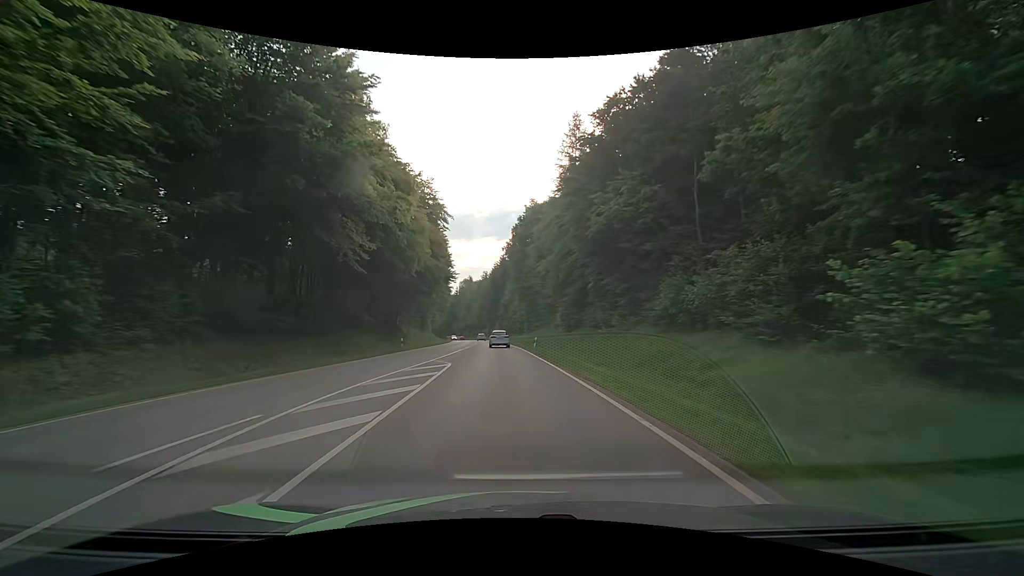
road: secondary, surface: asphalt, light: Day
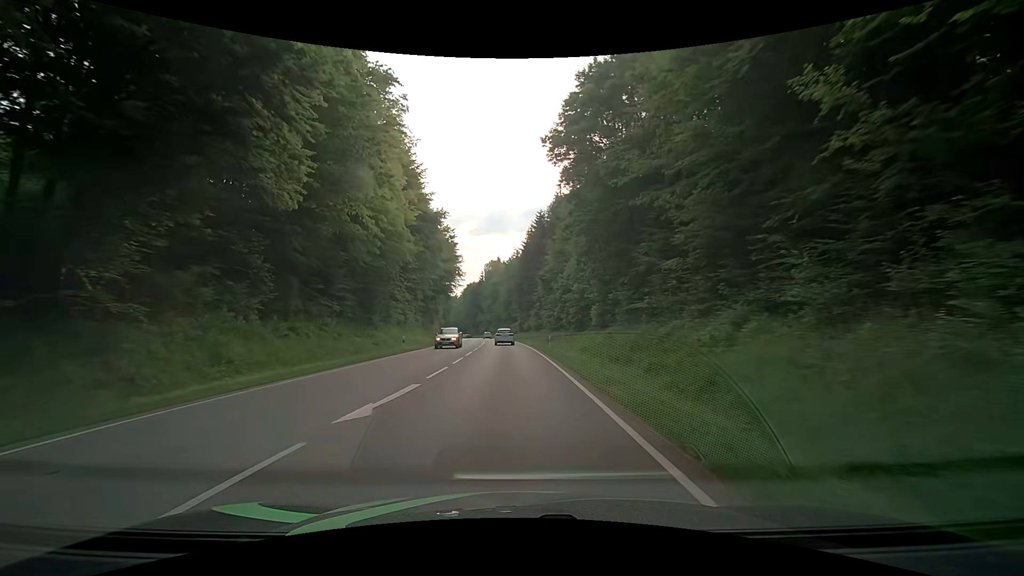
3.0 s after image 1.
(-1.9, +52.1) m; -4°
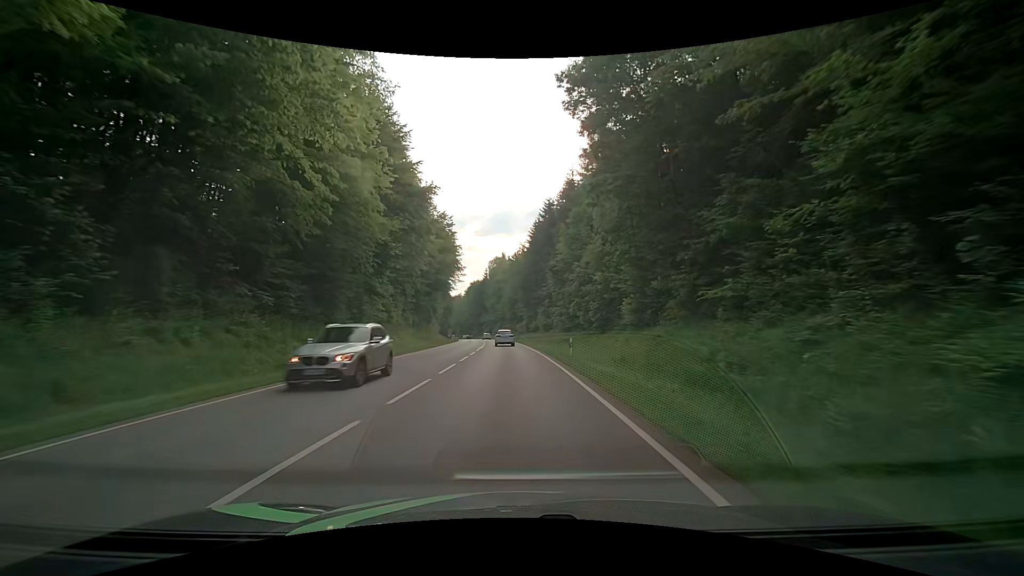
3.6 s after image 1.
(0.0, +10.6) m; -1°
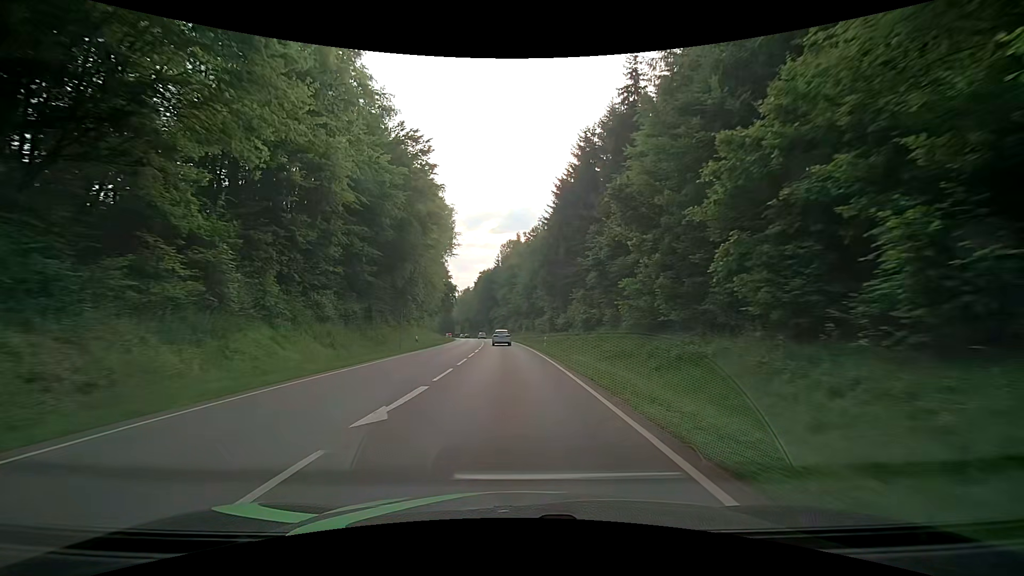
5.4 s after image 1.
(-0.3, +32.0) m; -1°
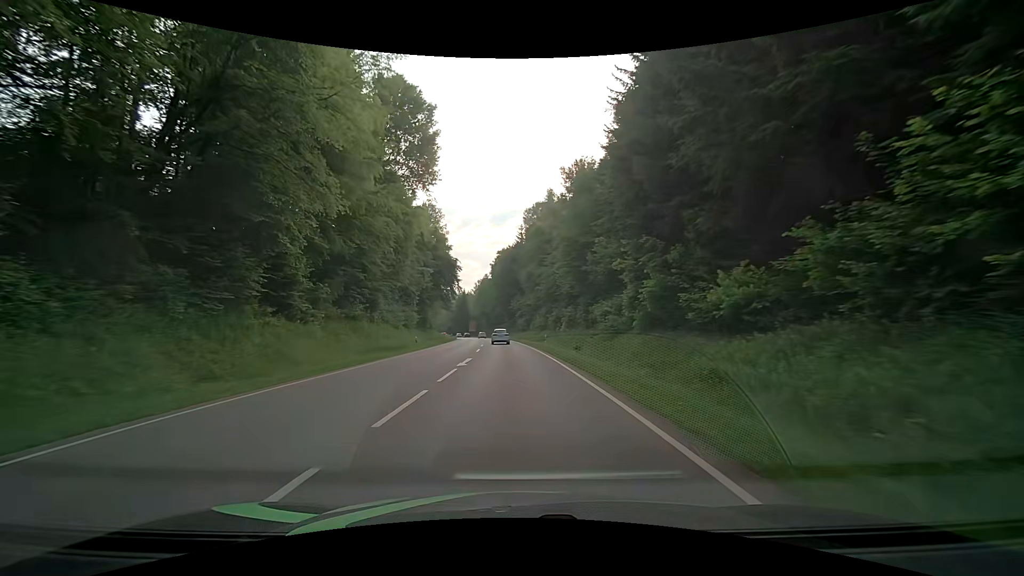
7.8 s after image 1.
(-1.2, +43.0) m; -3°
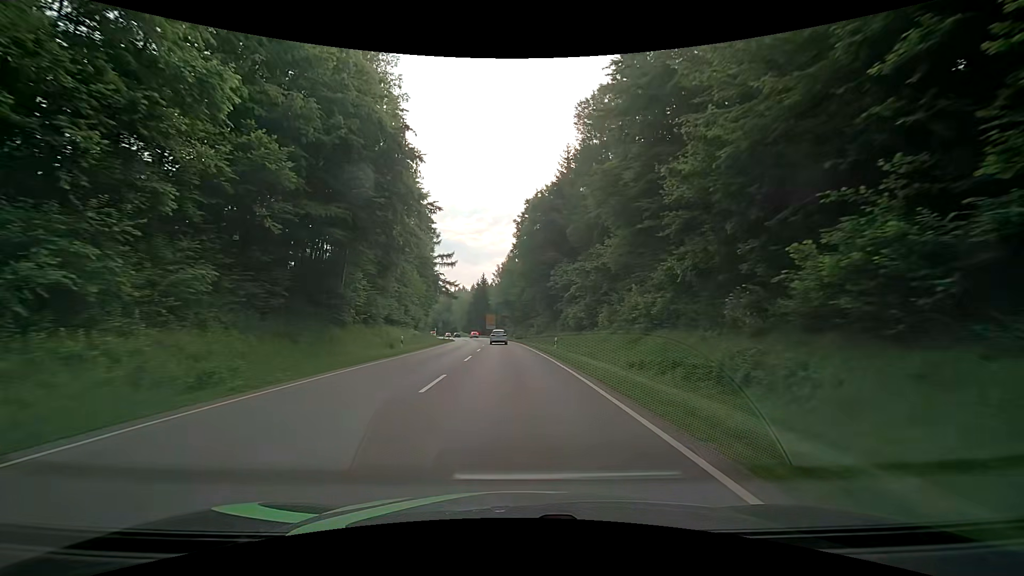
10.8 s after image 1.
(-1.3, +54.1) m; -3°
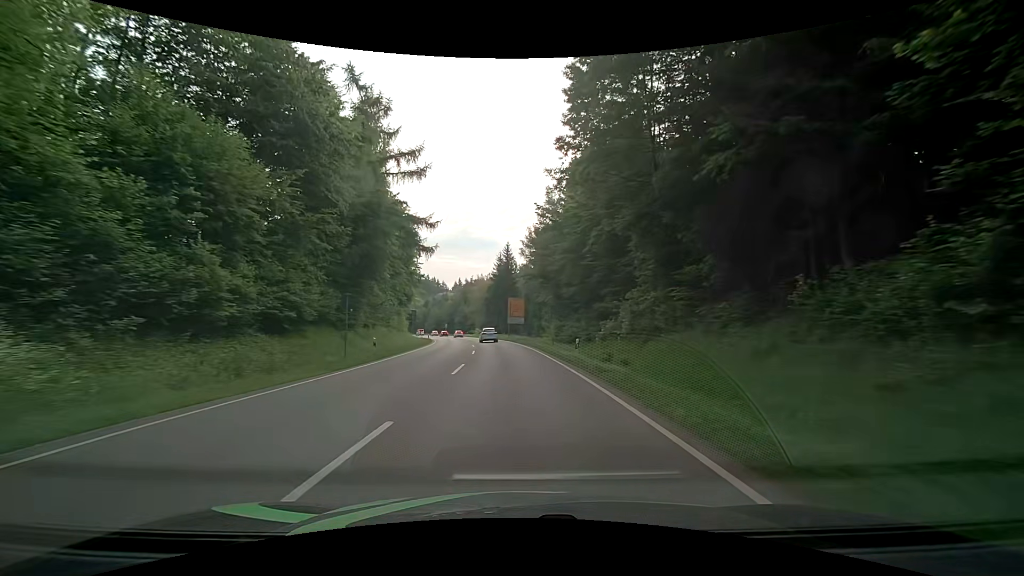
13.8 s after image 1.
(-1.5, +54.1) m; -4°
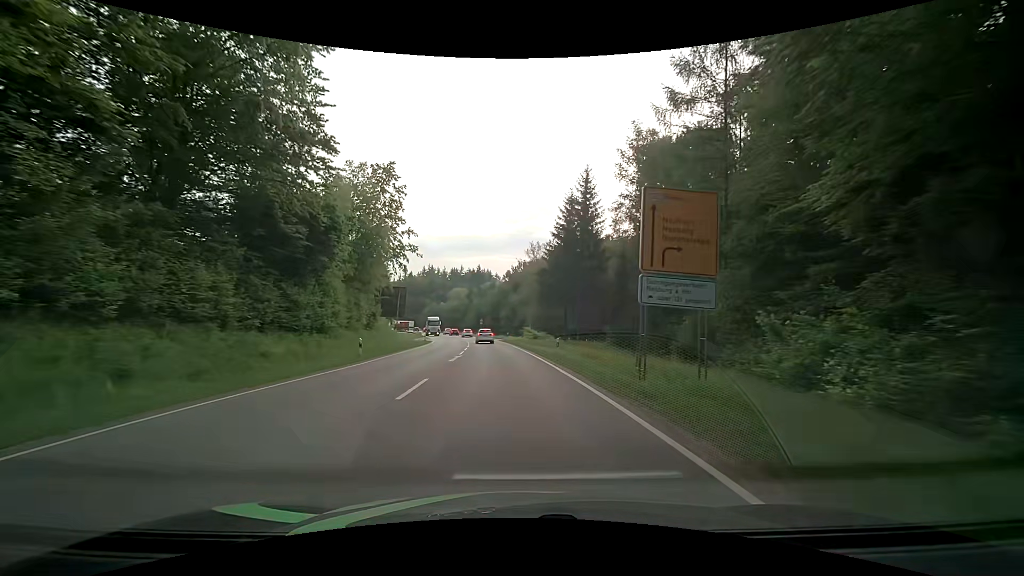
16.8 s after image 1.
(-2.8, +54.0) m; -7°
(0, +10) (0, +20) (-1, +30) (-1, +40) (-2, +50) (-4, +60) (-5, +70) (-7, +80) (-9, +89) (-11, +99) m
